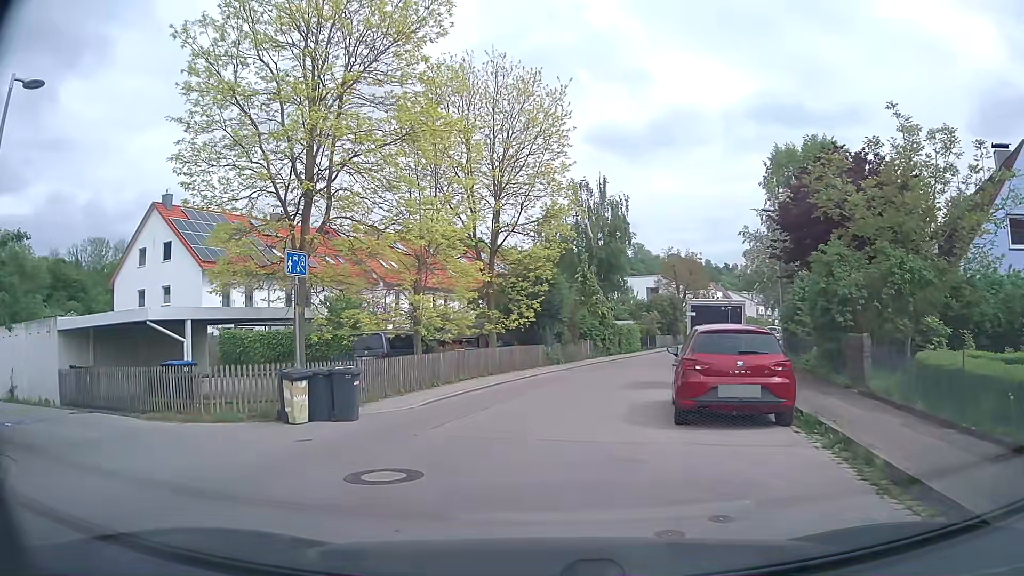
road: tertiary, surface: asphalt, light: Day
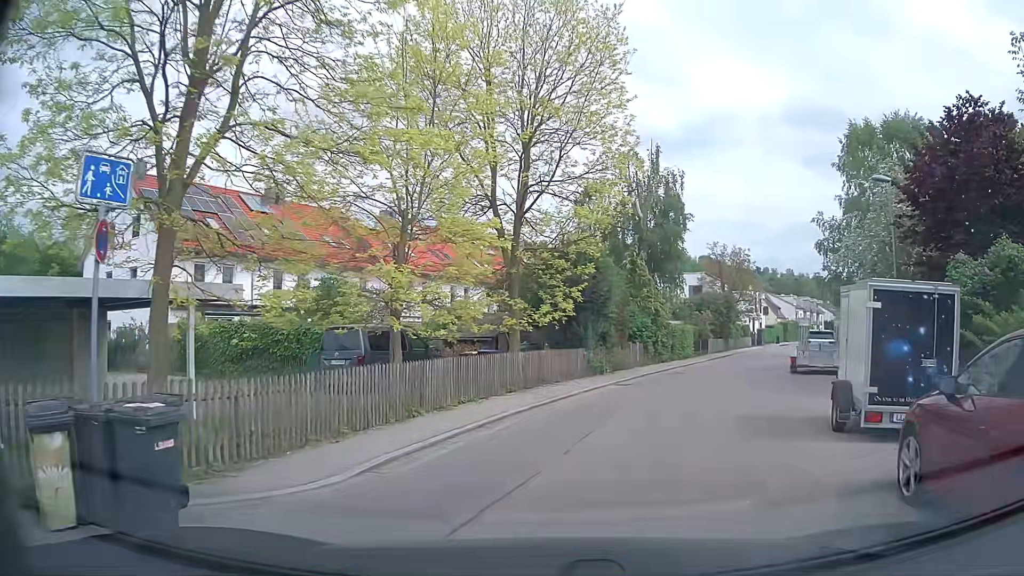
(-0.5, +7.5) m; -3°
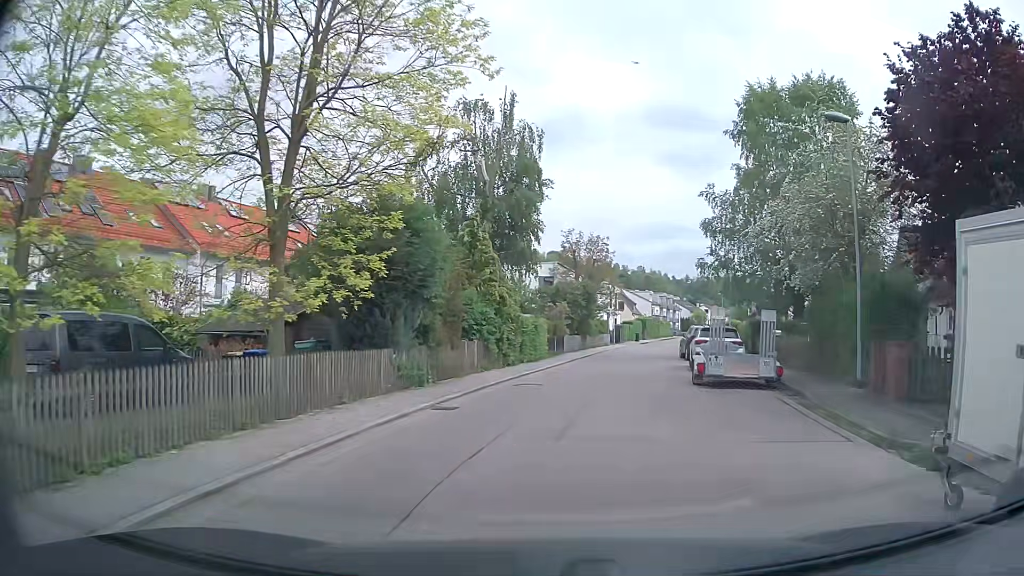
(+0.8, +7.0) m; +13°
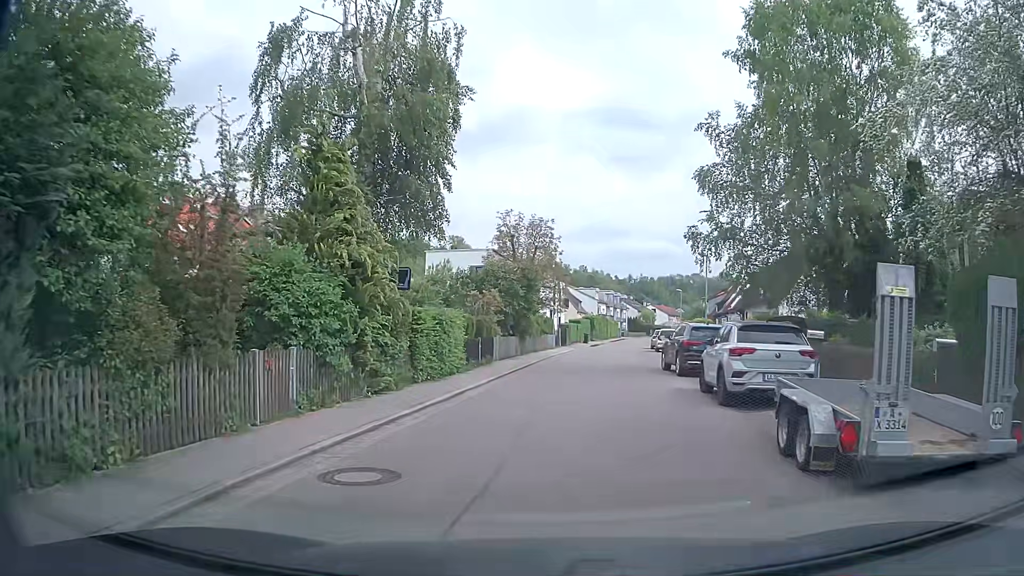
(+0.6, +10.6) m; +4°
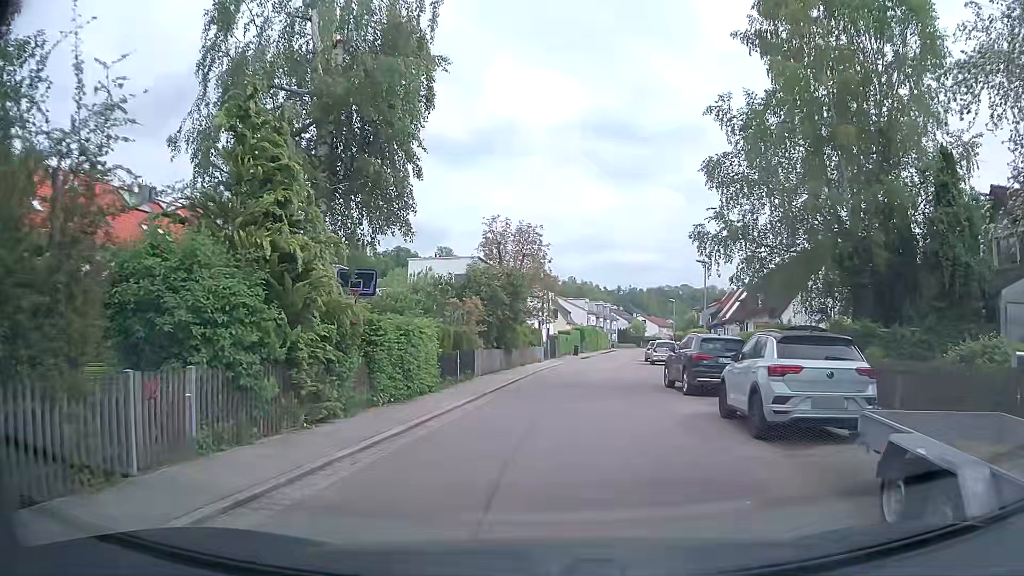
(+0.1, +2.7) m; +1°
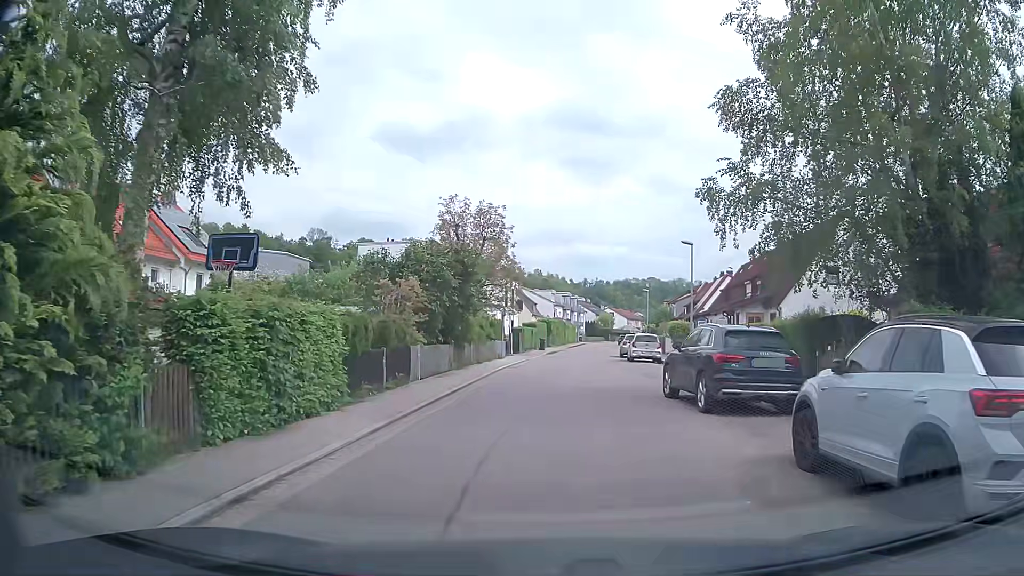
(+0.2, +5.4) m; +2°
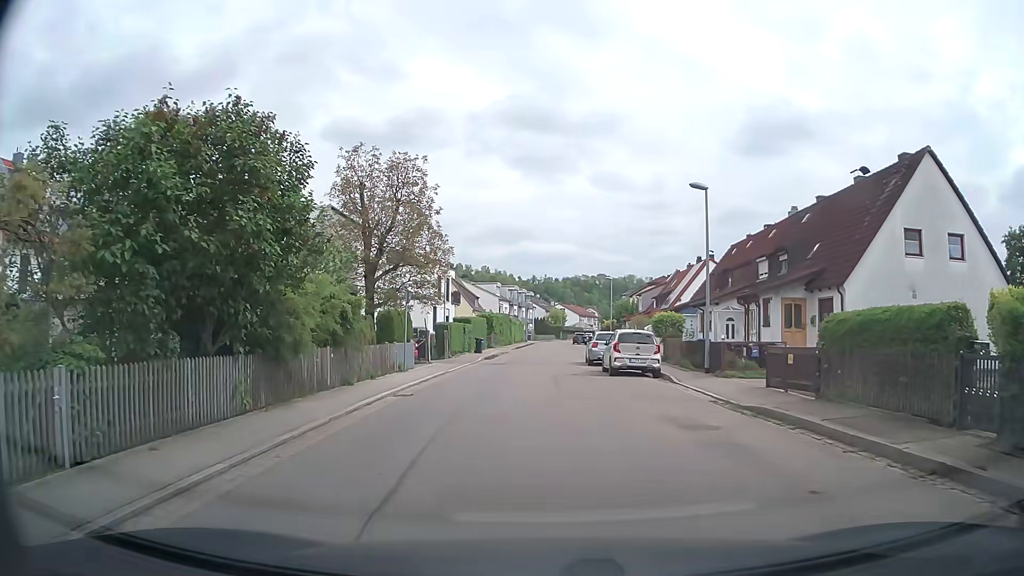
(+0.9, +13.1) m; +5°
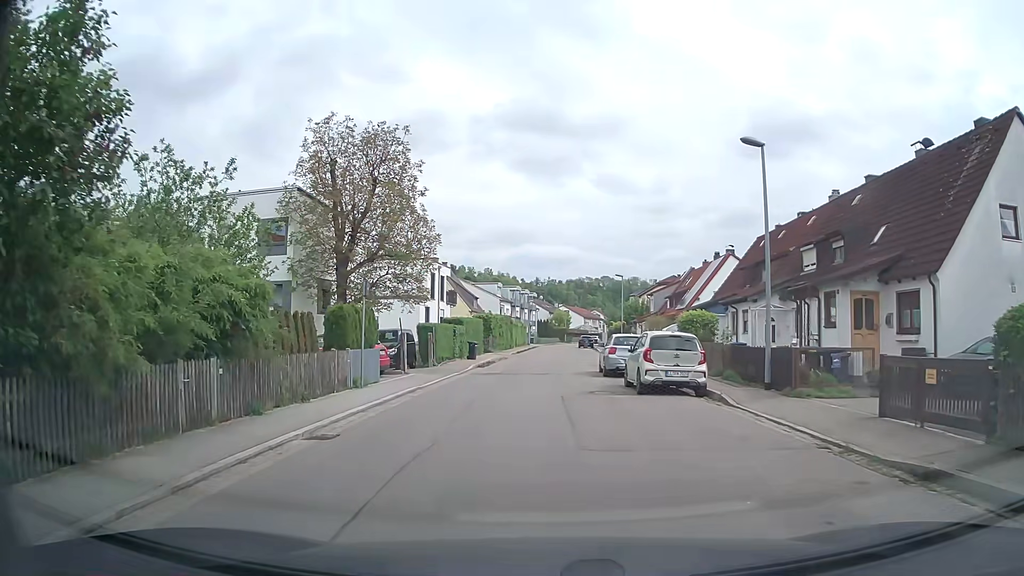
(0.0, +5.8) m; -1°
(0, +10) (0, +20) (+1, +30) (+2, +40) (+3, +50) (+4, +60) (+4, +70) (+3, +80) (+5, +90) (+5, +100) m
